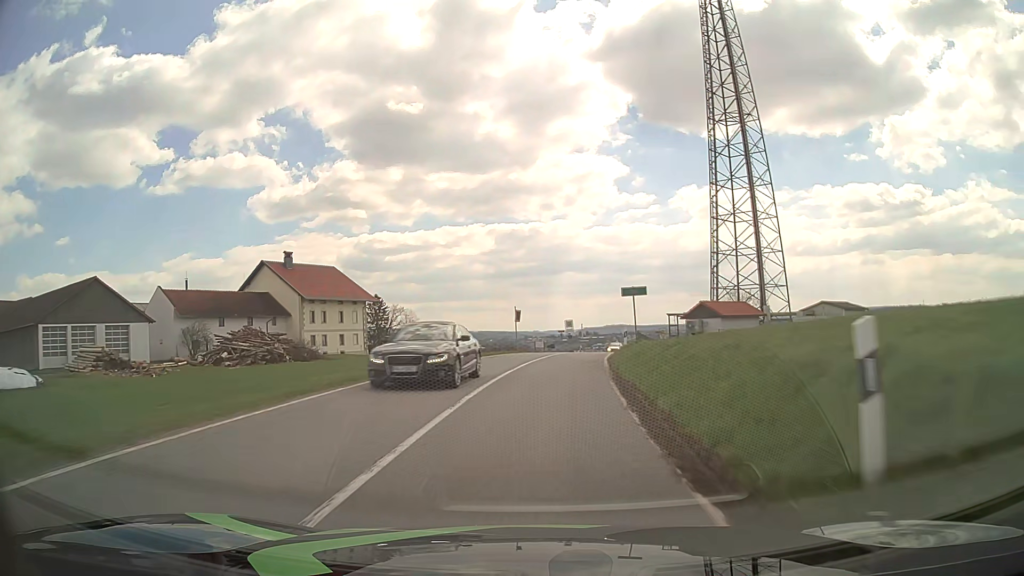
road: tertiary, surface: asphalt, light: Day
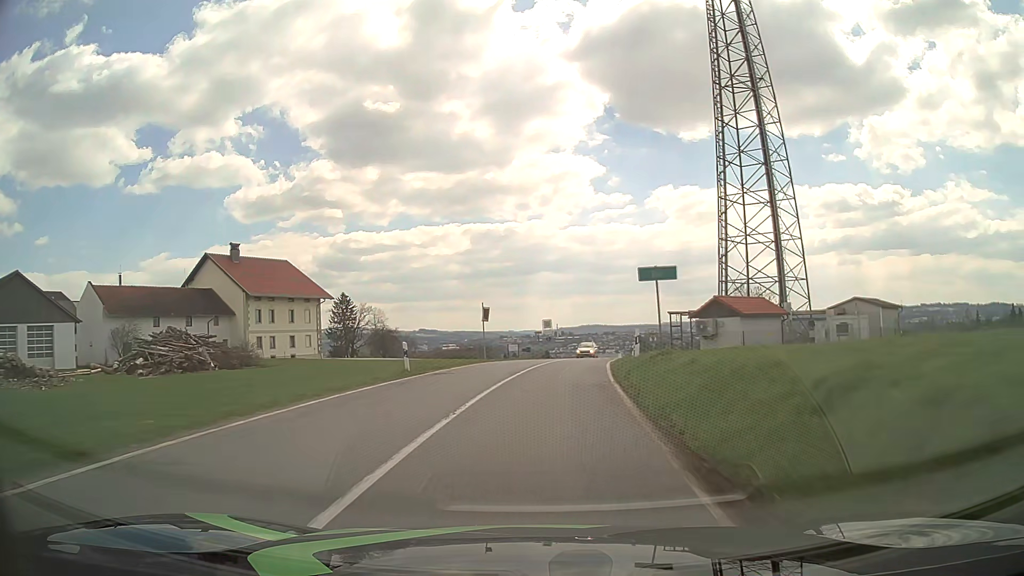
(+0.2, +9.8) m; +2°
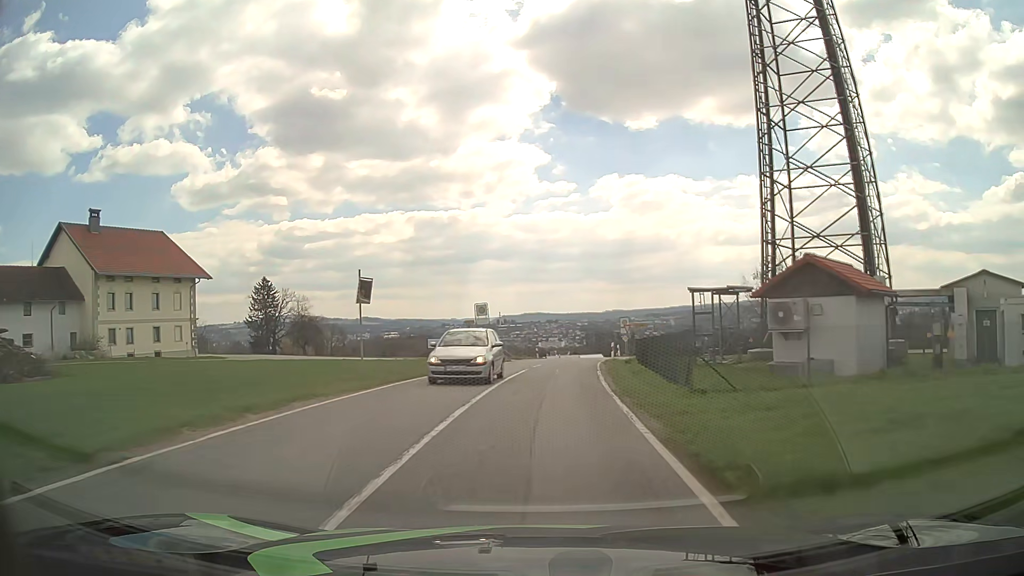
(+0.8, +19.4) m; +5°
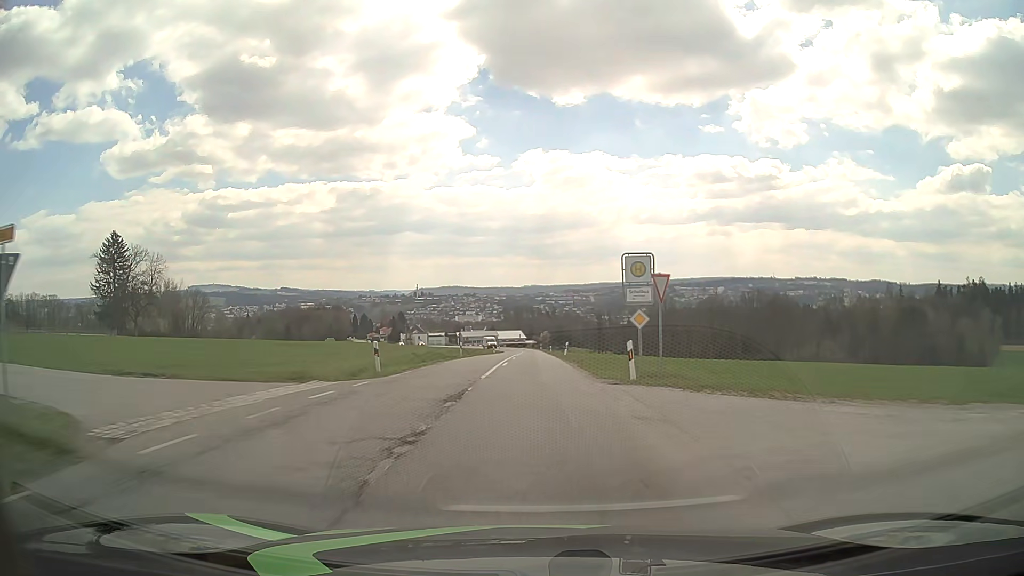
(+2.3, +38.7) m; +6°
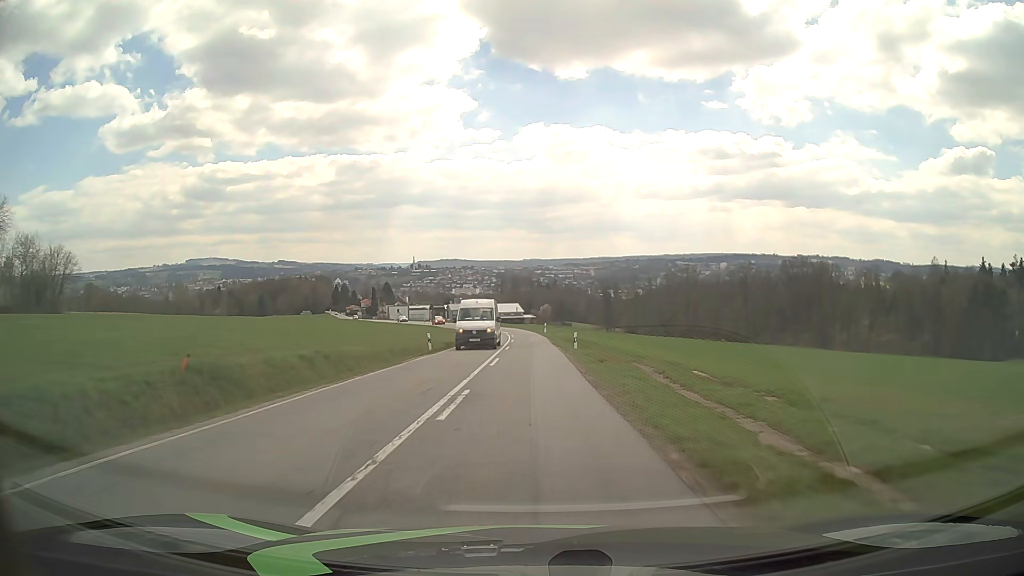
(+0.2, +51.3) m; 0°
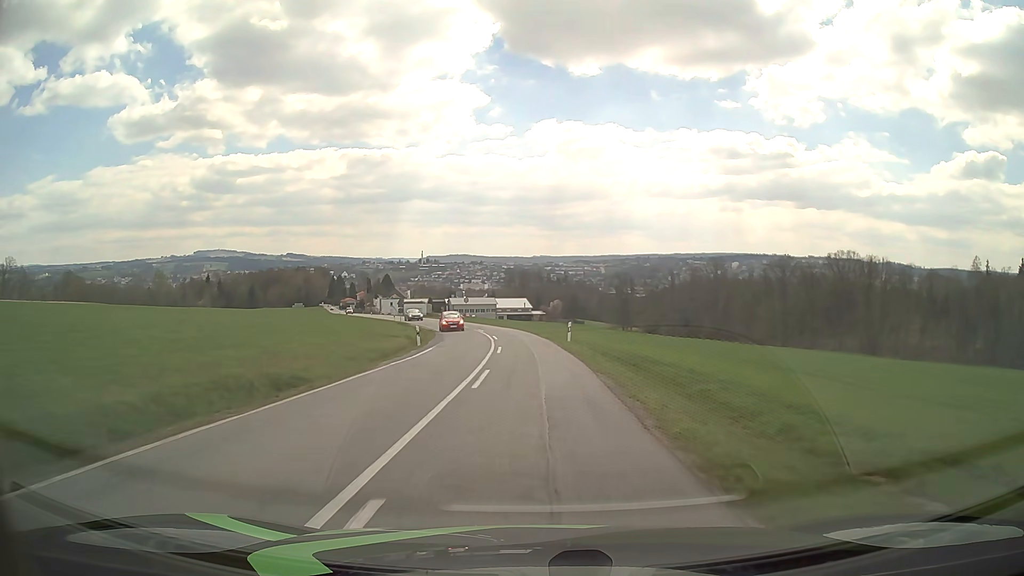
(-0.1, +31.7) m; 0°
